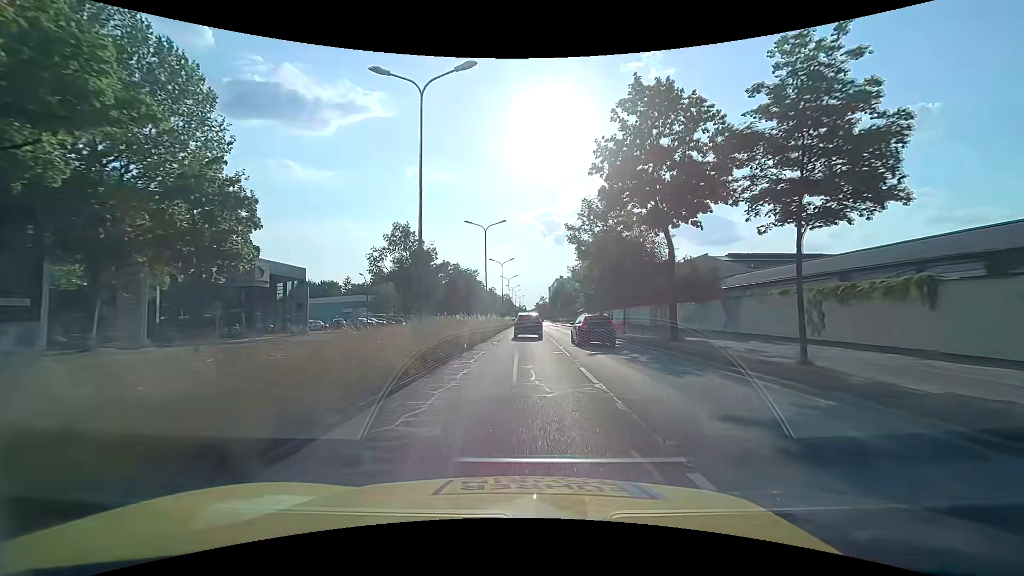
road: primary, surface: asphalt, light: Day
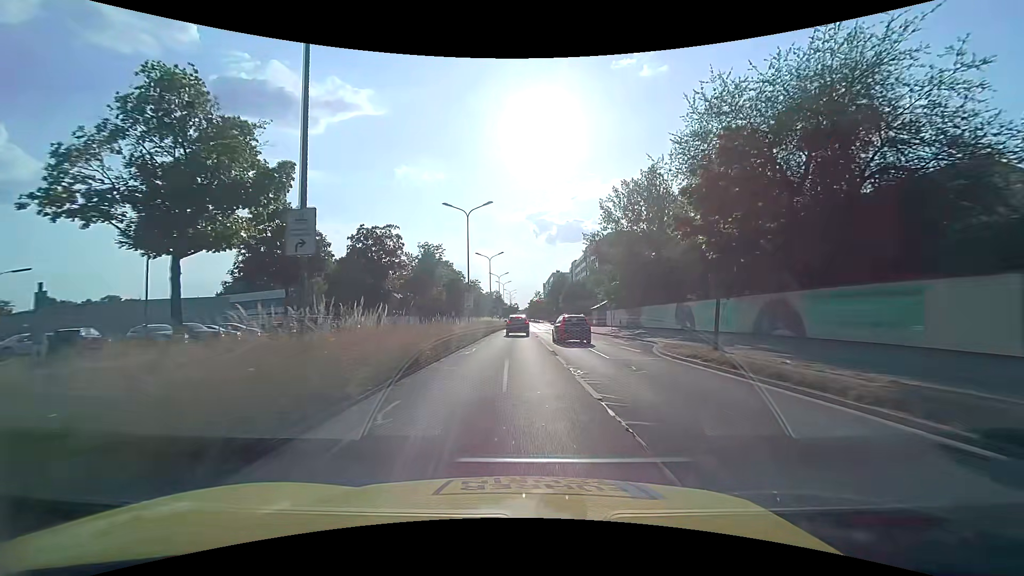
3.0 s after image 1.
(+0.5, +38.5) m; +1°
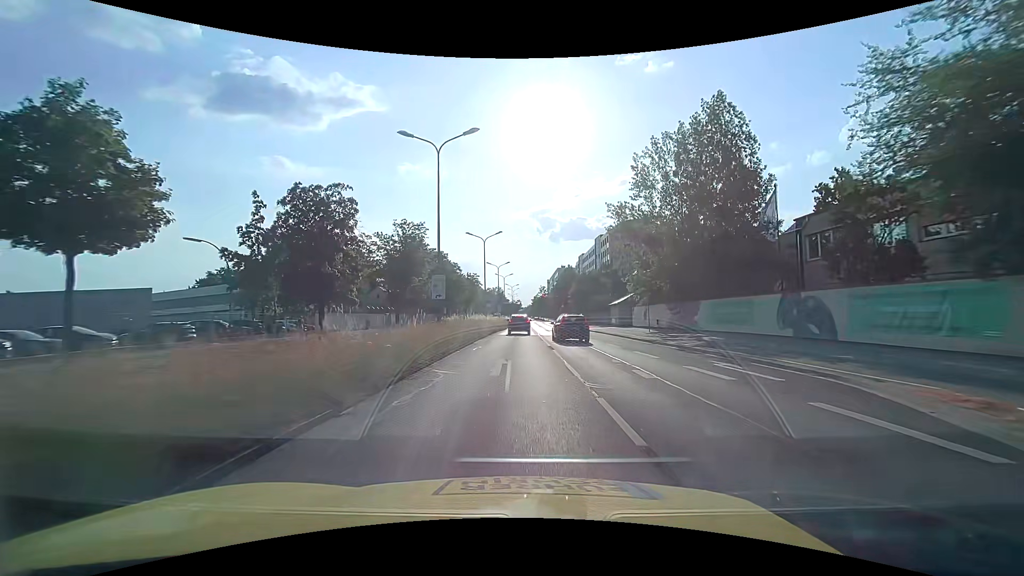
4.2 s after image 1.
(0.0, +15.1) m; 0°
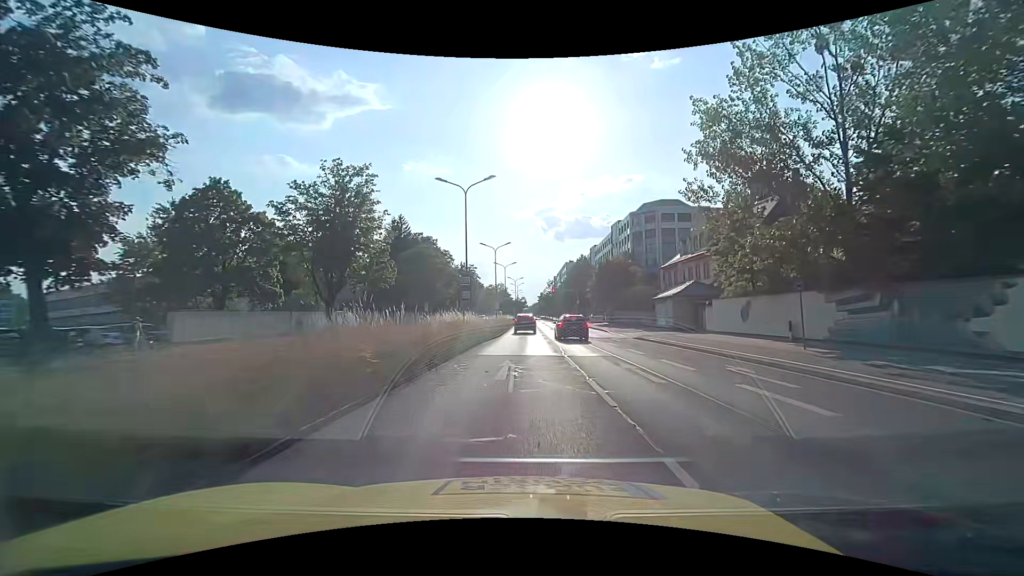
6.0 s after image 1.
(0.0, +21.3) m; -1°
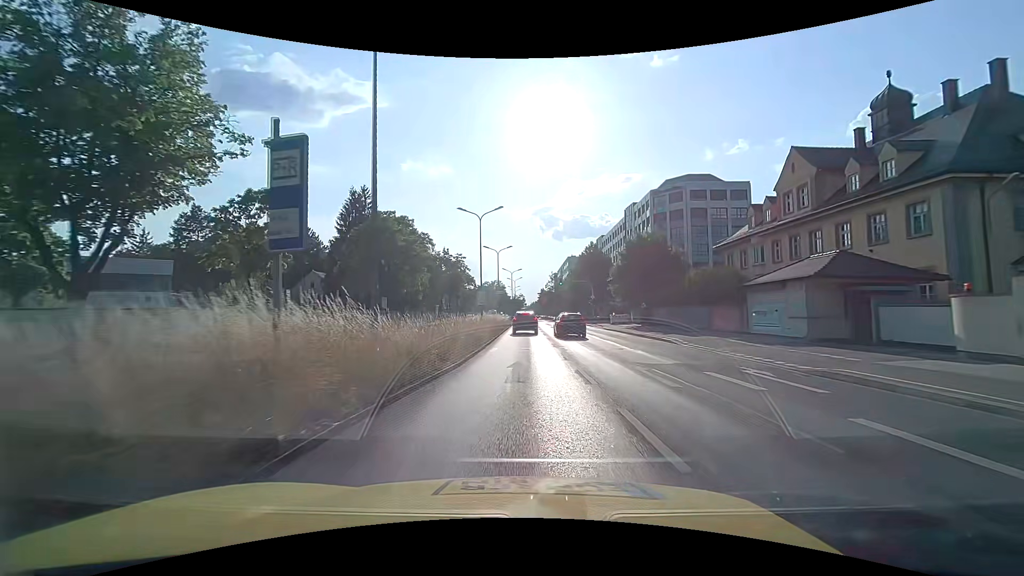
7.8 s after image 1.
(+0.1, +20.3) m; 0°
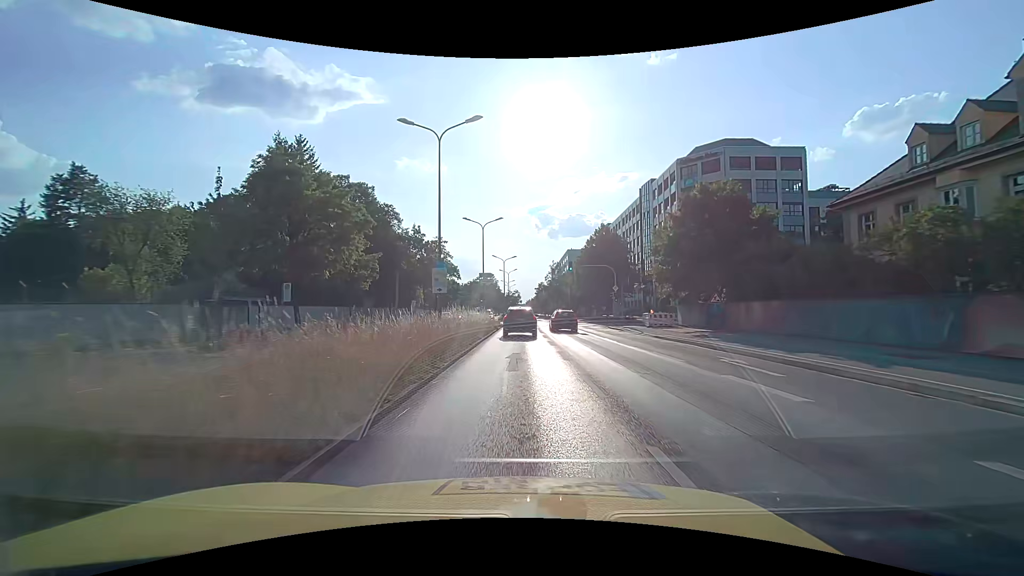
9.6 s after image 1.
(+0.1, +19.3) m; 0°
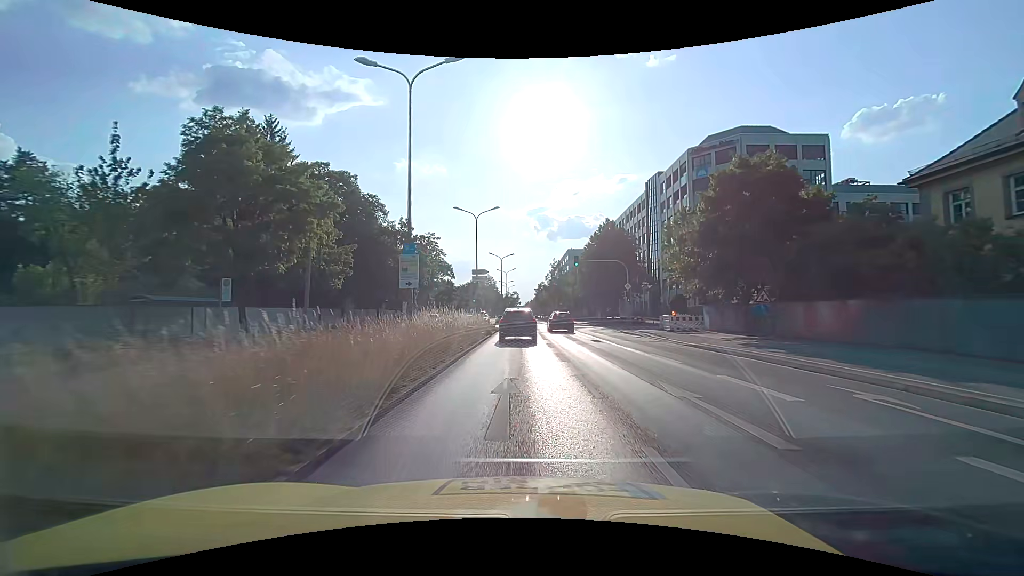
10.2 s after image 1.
(0.0, +5.9) m; 0°
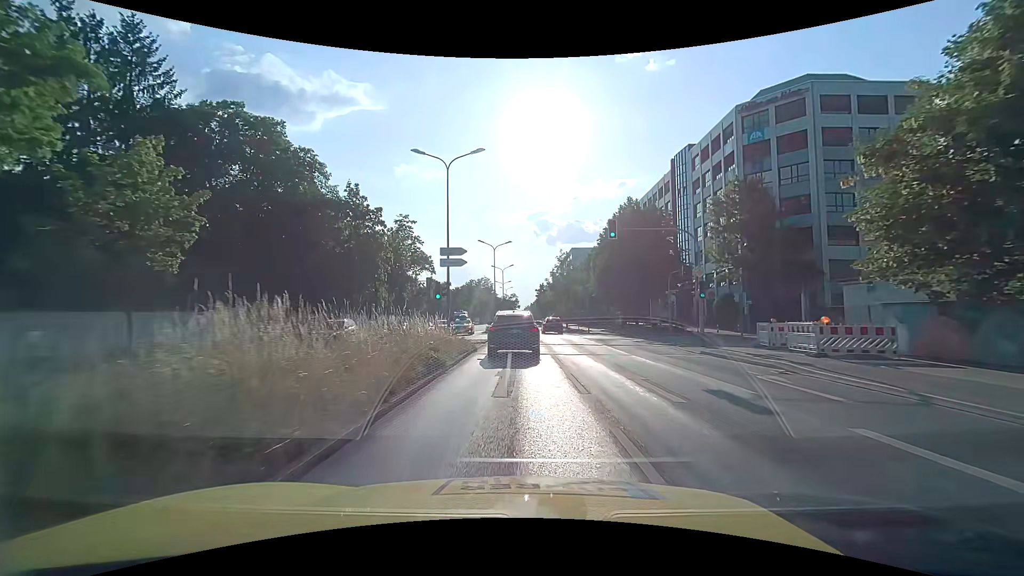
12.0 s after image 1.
(0.0, +16.9) m; +1°
(0, +10) (0, +20) (+1, +30) (+2, +40) (+2, +50) (+2, +60) (+2, +70) (+2, +80) (+2, +90) (+2, +100) m
